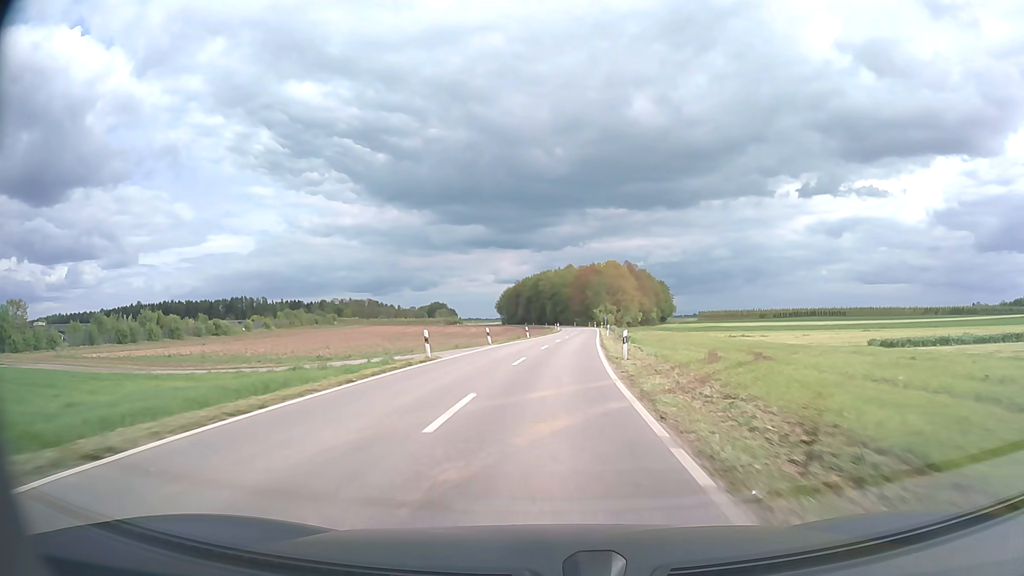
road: unclassified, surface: asphalt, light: Day
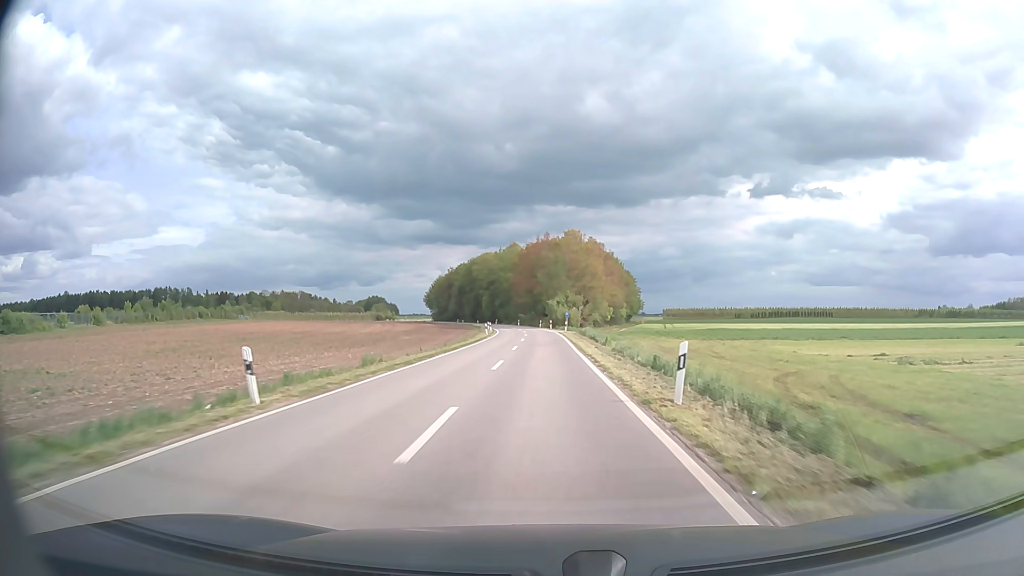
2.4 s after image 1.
(+2.3, +50.1) m; +4°
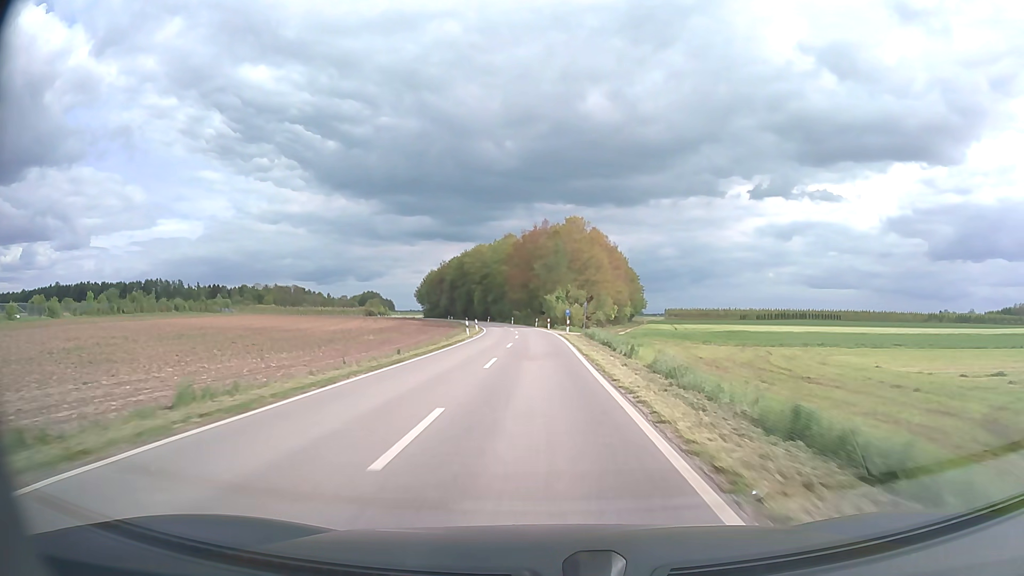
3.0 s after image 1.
(0.0, +12.6) m; 0°
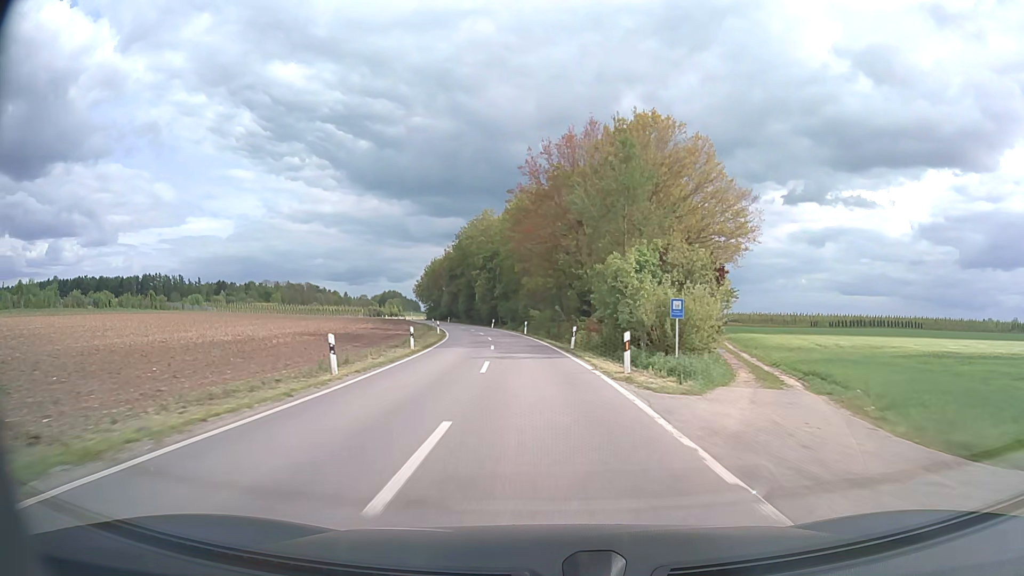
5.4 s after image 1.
(-0.9, +49.7) m; -3°
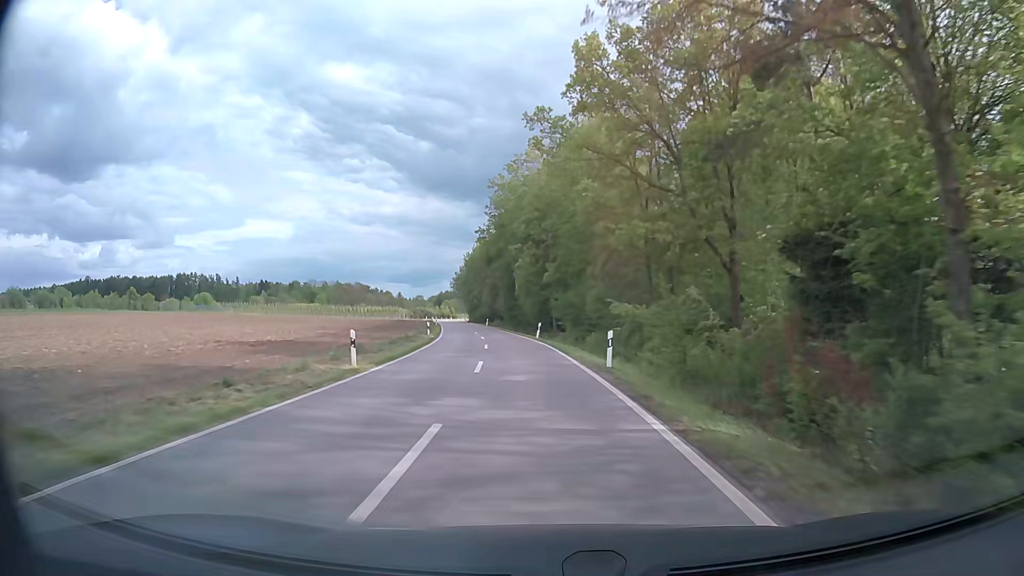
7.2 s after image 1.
(-1.6, +36.4) m; -5°
(0, +10) (-1, +20) (-1, +30) (-2, +40) (-4, +50) (-5, +60) (-7, +70) (-8, +79) (-10, +89) (-12, +99) m
